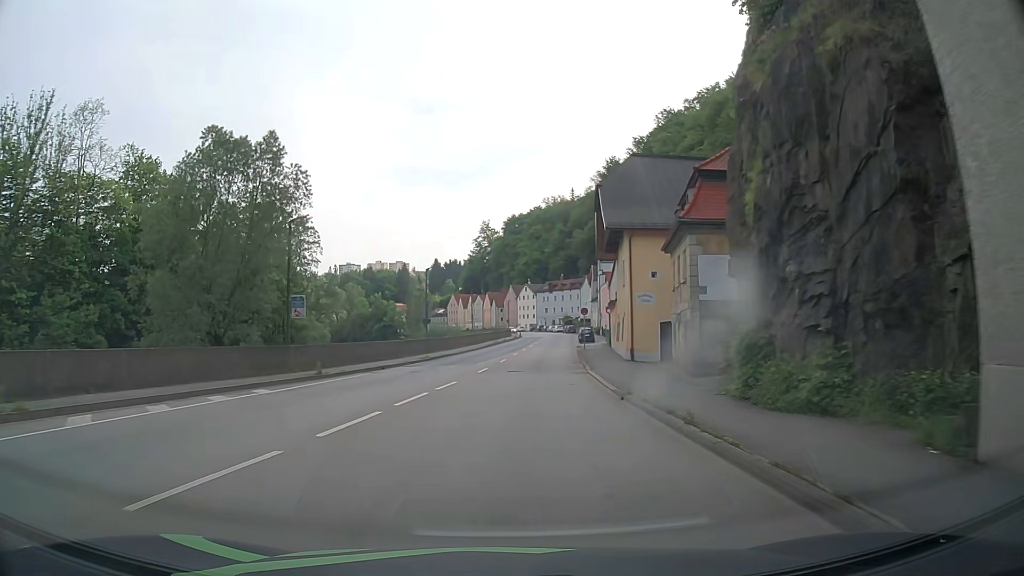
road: primary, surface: asphalt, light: Day
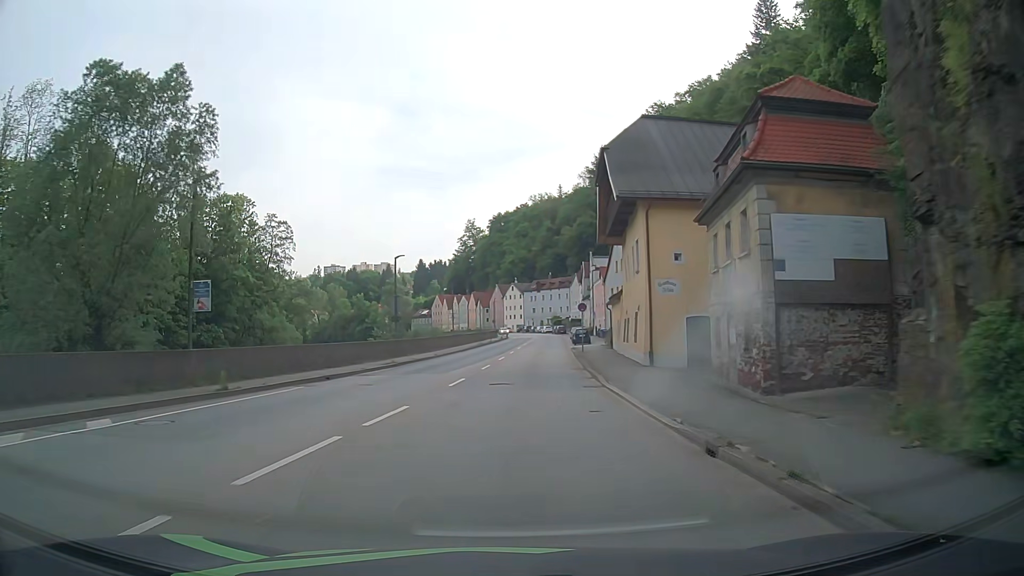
(0.0, +7.8) m; +1°
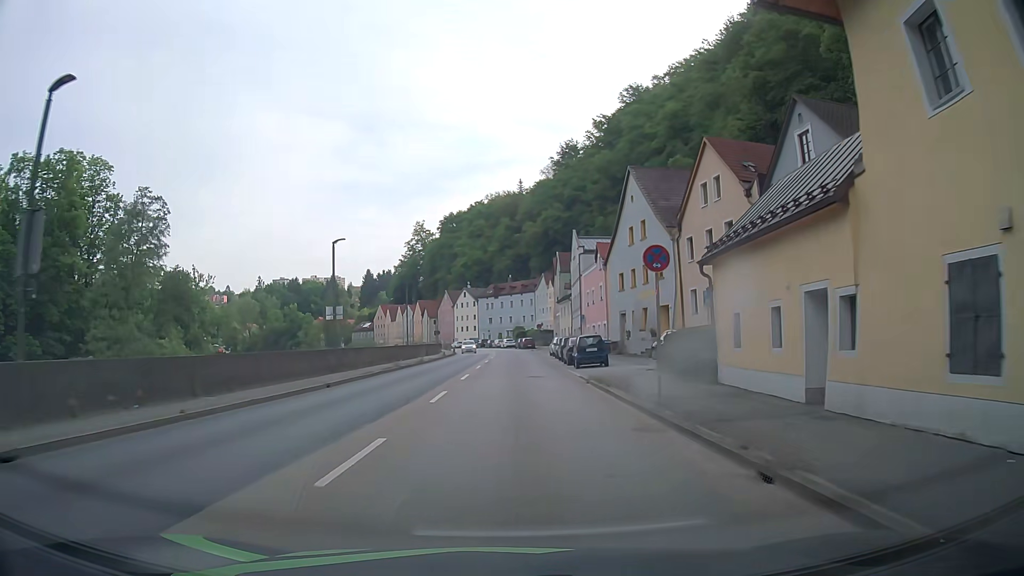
(+0.8, +31.1) m; +3°
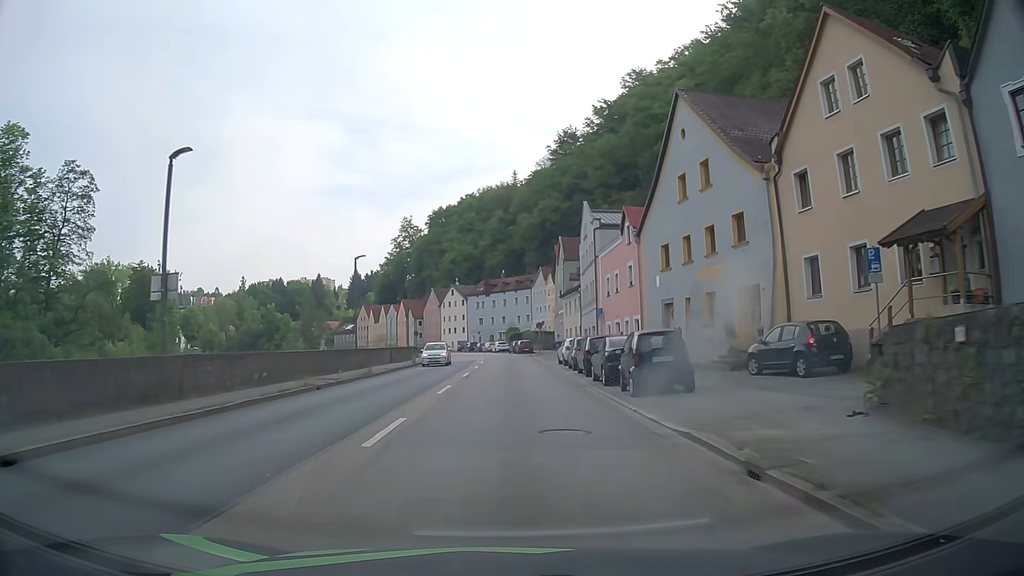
(+0.2, +15.7) m; +1°
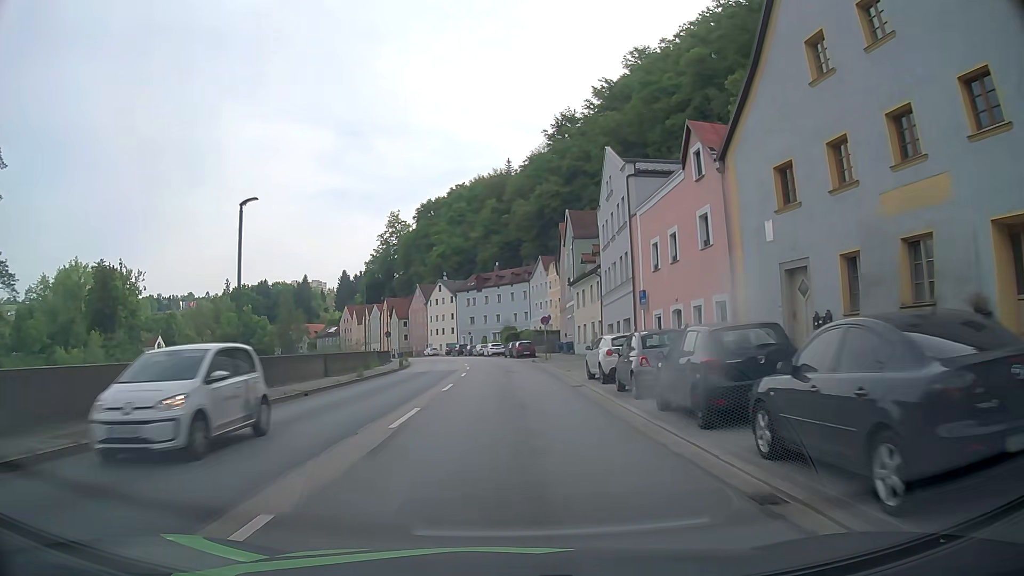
(+0.1, +15.8) m; 0°
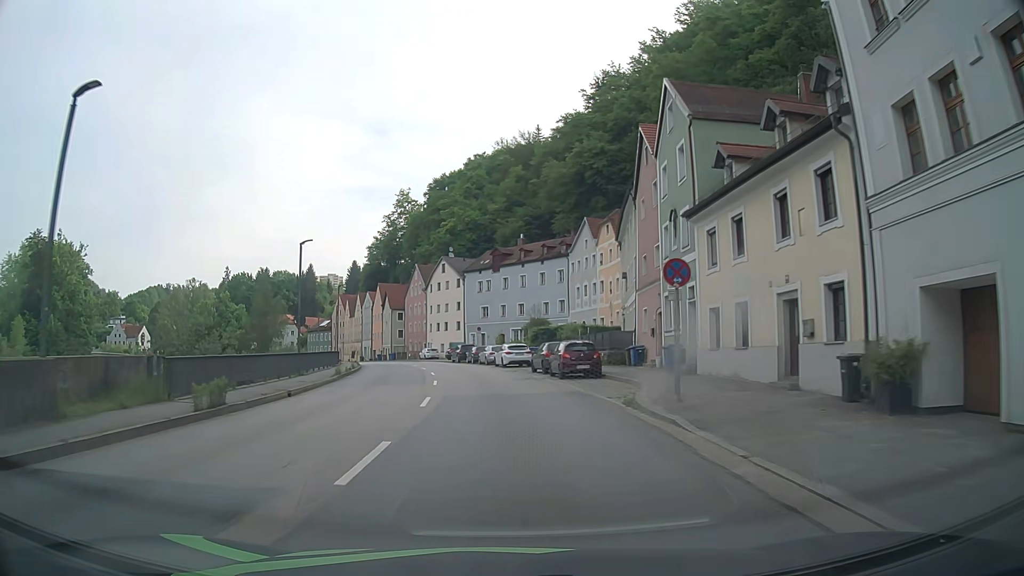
(-0.4, +31.6) m; -2°
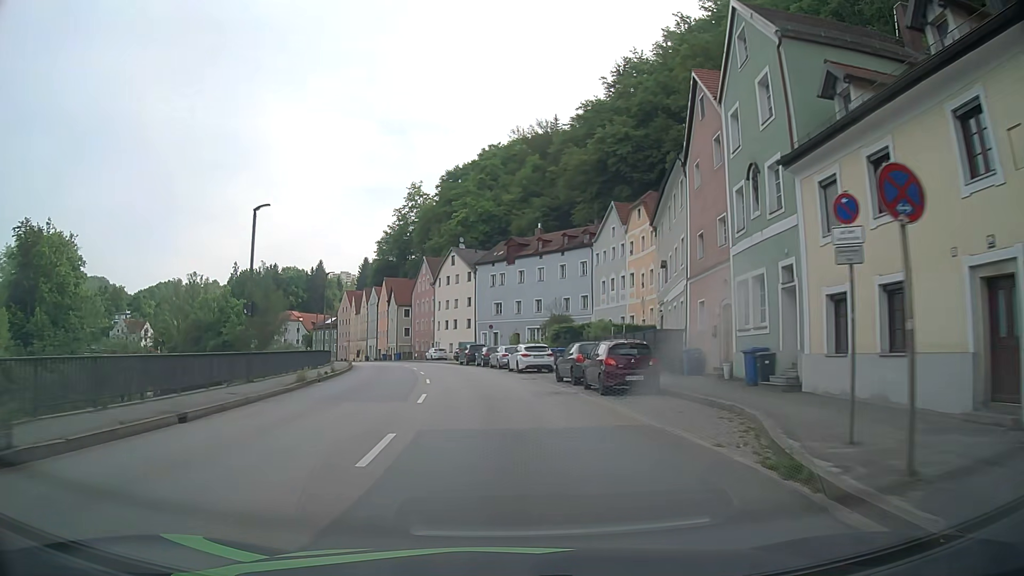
(-0.1, +7.9) m; -1°
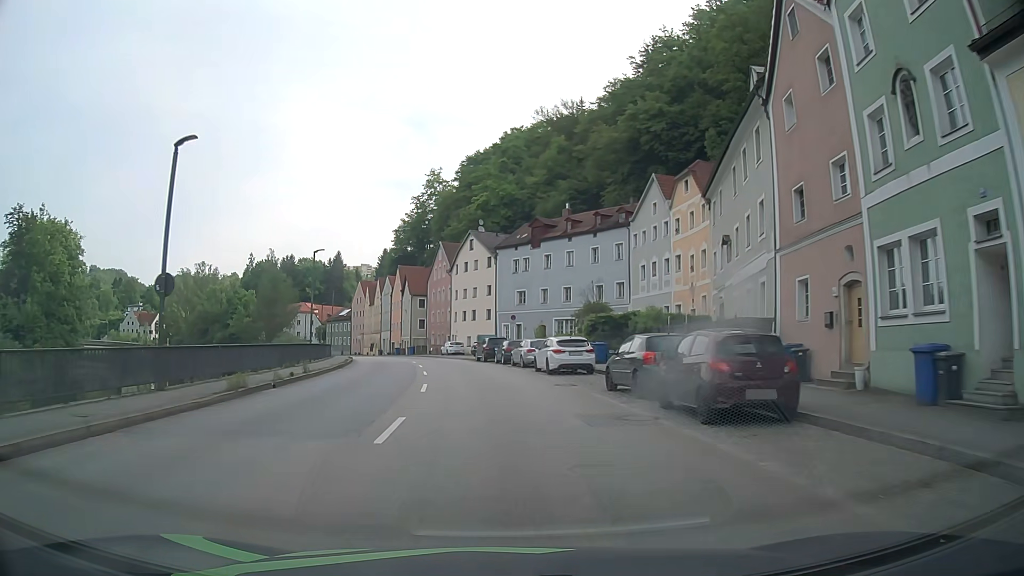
(-0.2, +7.9) m; -2°
